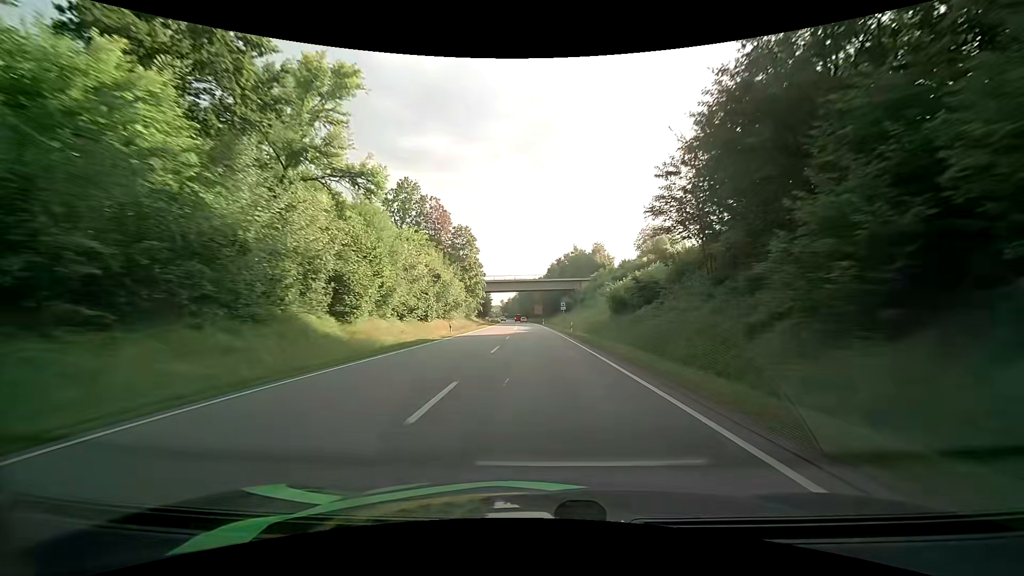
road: primary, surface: asphalt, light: Day
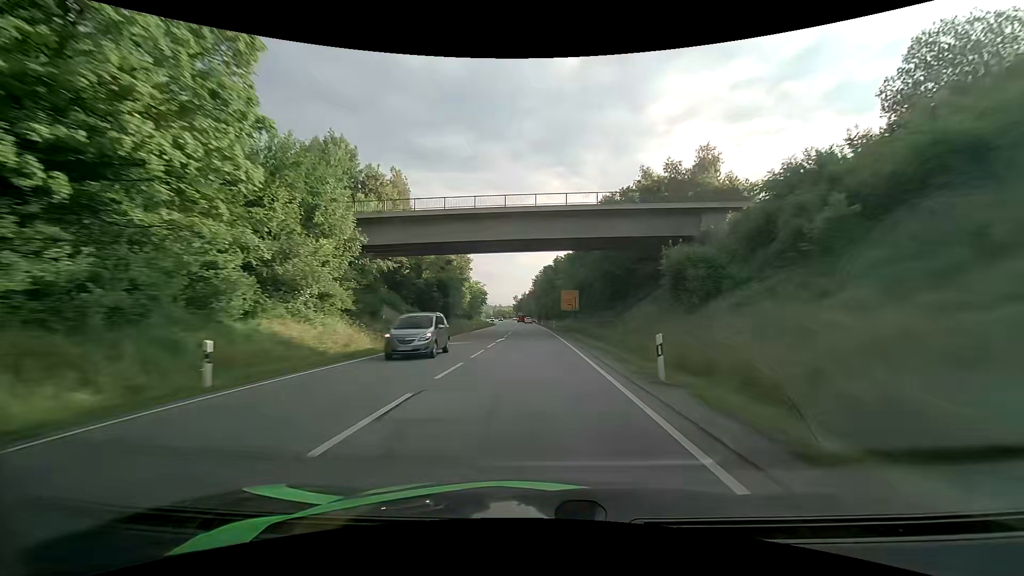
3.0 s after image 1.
(-1.2, +79.7) m; -2°
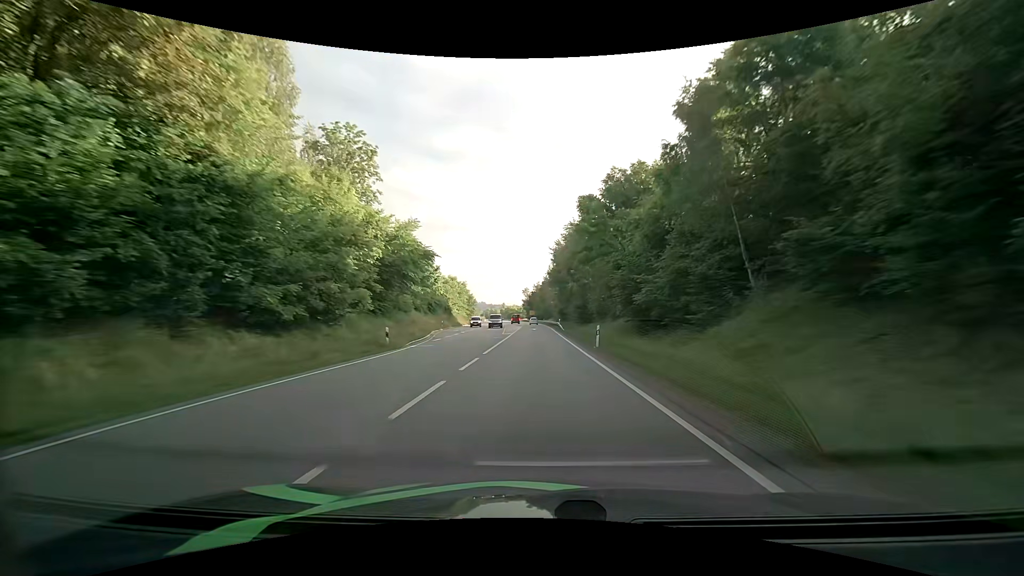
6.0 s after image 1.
(-1.8, +76.6) m; -2°
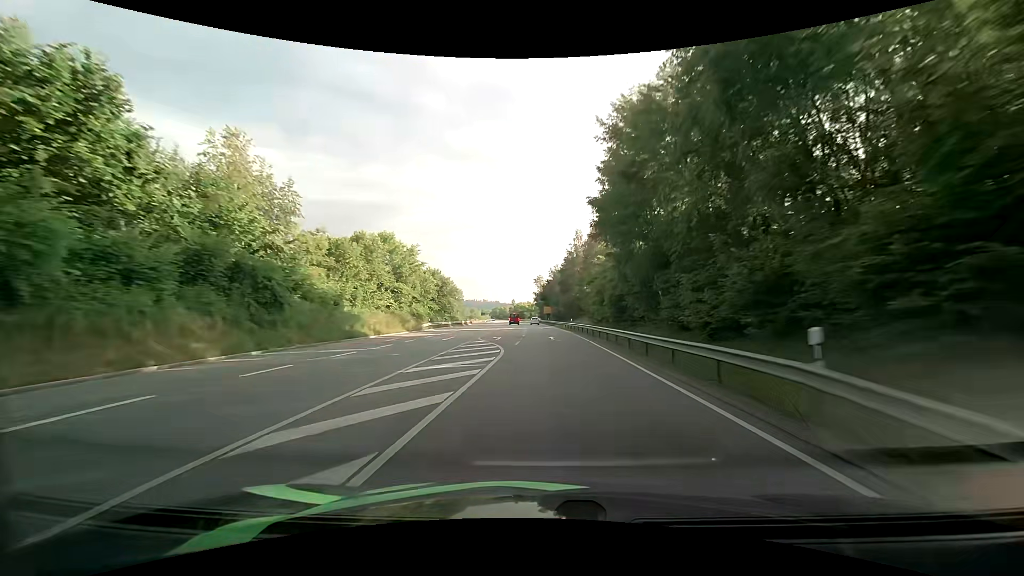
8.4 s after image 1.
(-0.5, +60.2) m; -1°
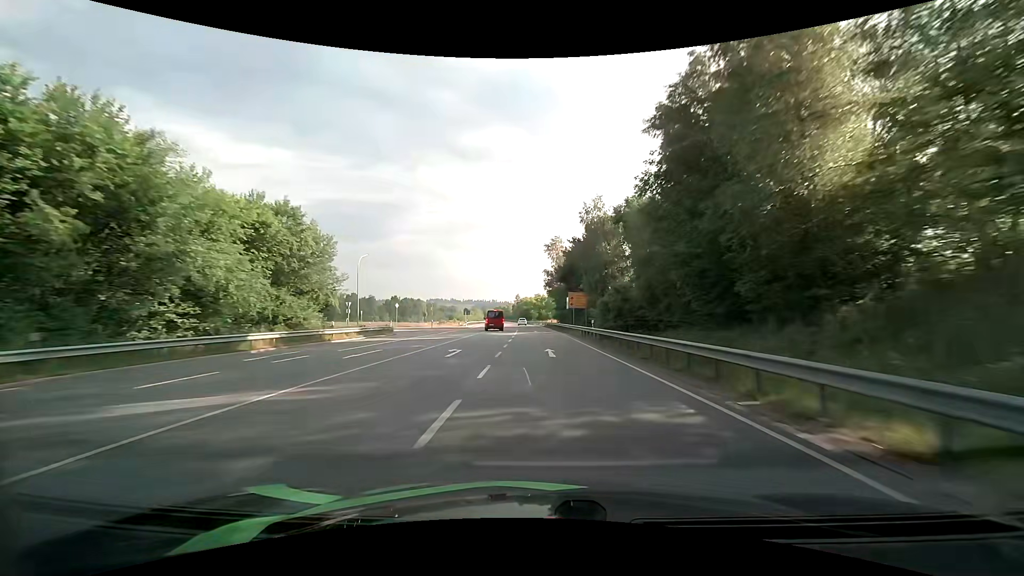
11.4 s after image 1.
(-0.7, +74.0) m; -1°
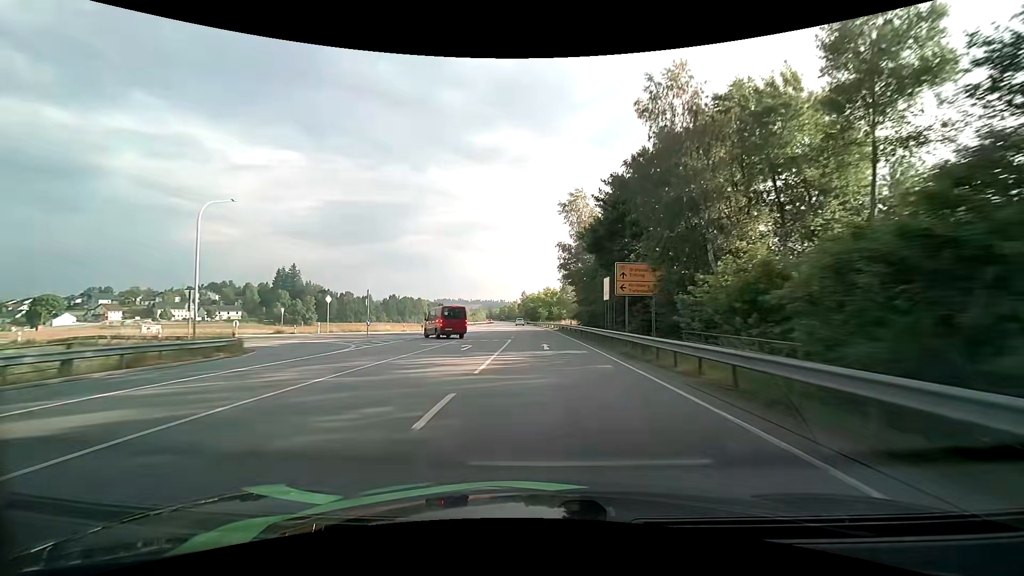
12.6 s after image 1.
(-0.2, +29.4) m; -1°
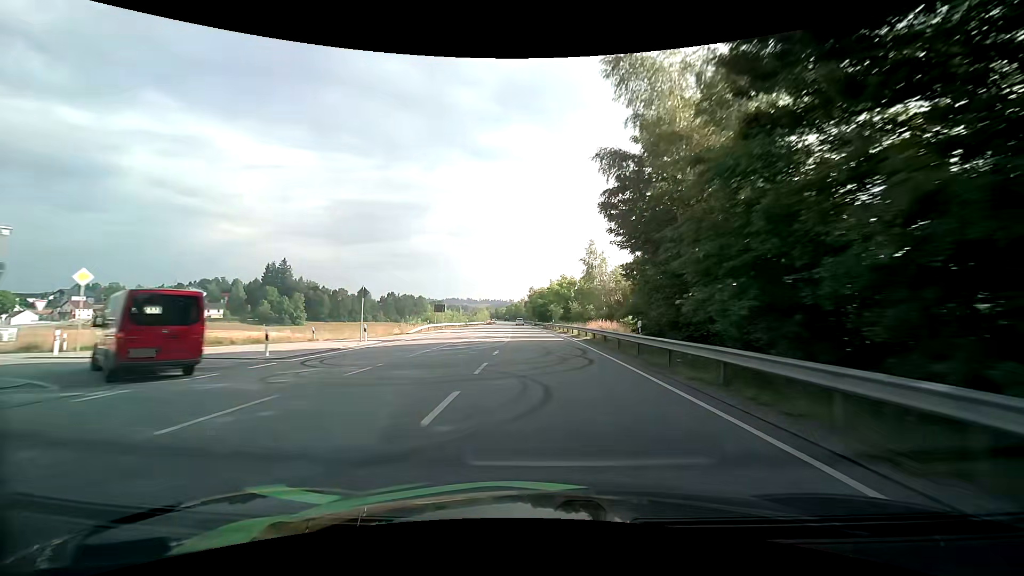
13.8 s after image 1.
(-0.4, +29.3) m; -2°
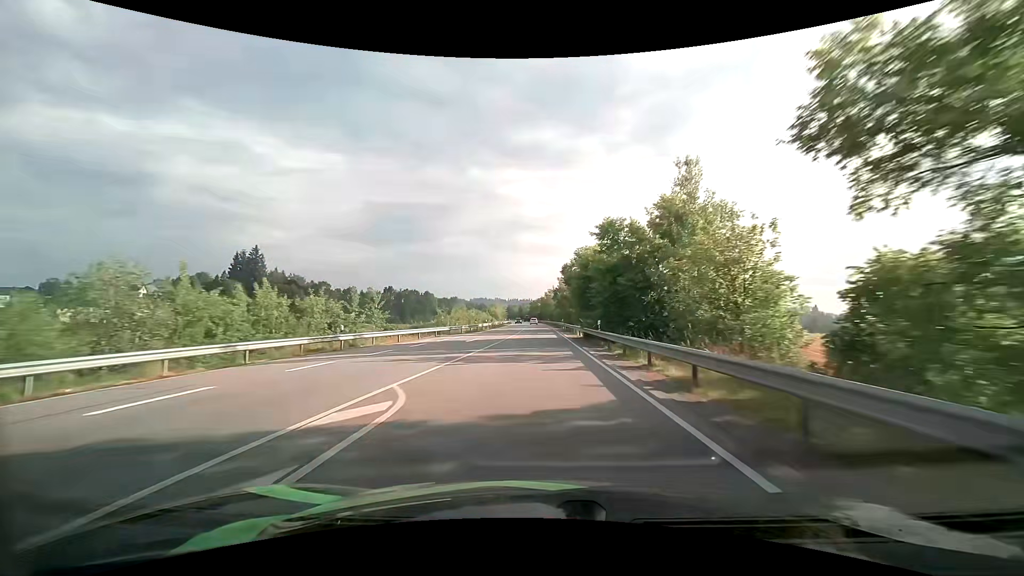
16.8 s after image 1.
(-1.4, +72.8) m; -3°
(0, +10) (0, +20) (0, +30) (0, +40) (0, +50) (0, +60) (0, +70) (0, +80) (0, +90) (0, +100) m
